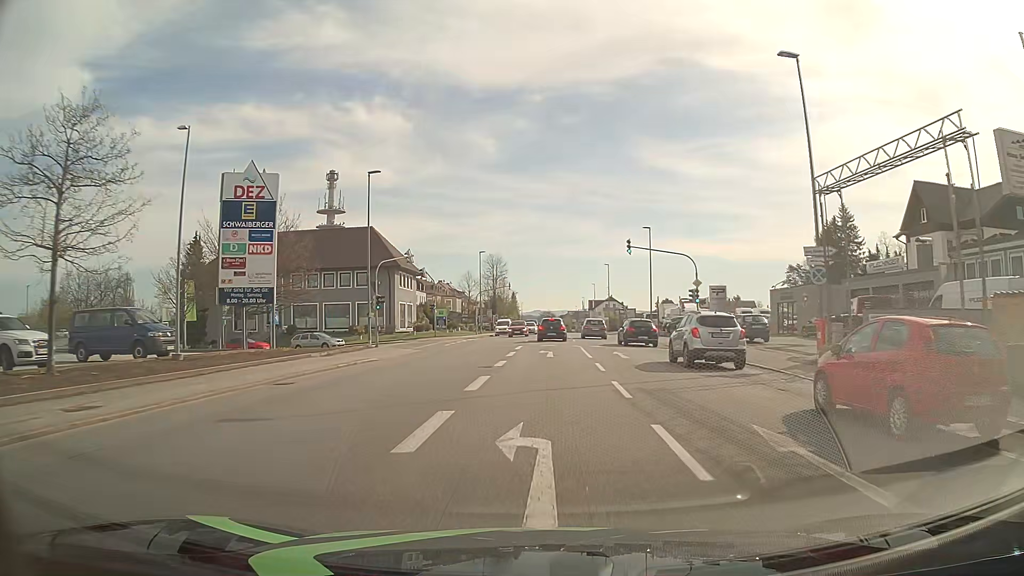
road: tertiary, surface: asphalt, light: Day
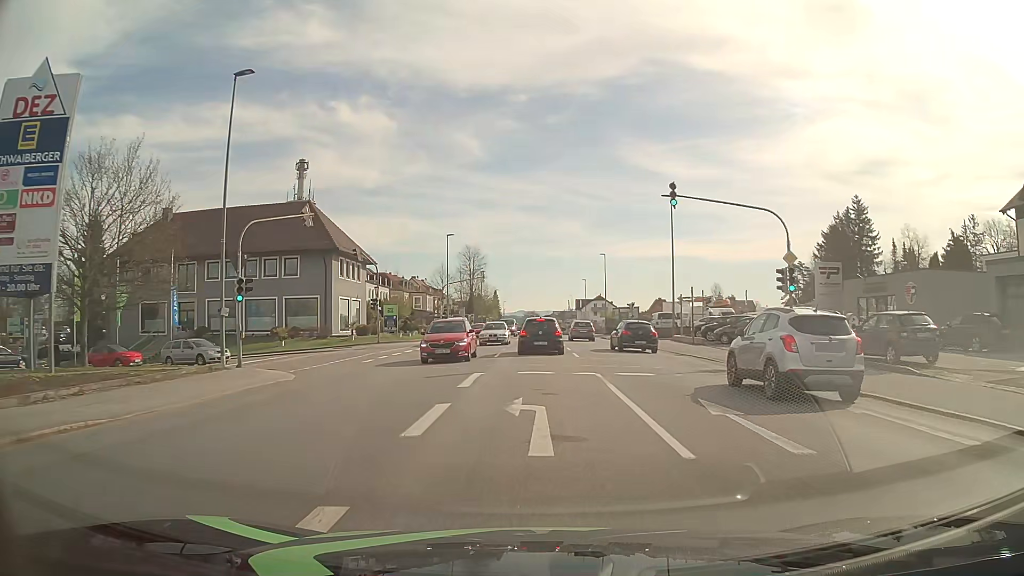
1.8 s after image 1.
(+0.3, +16.8) m; +1°
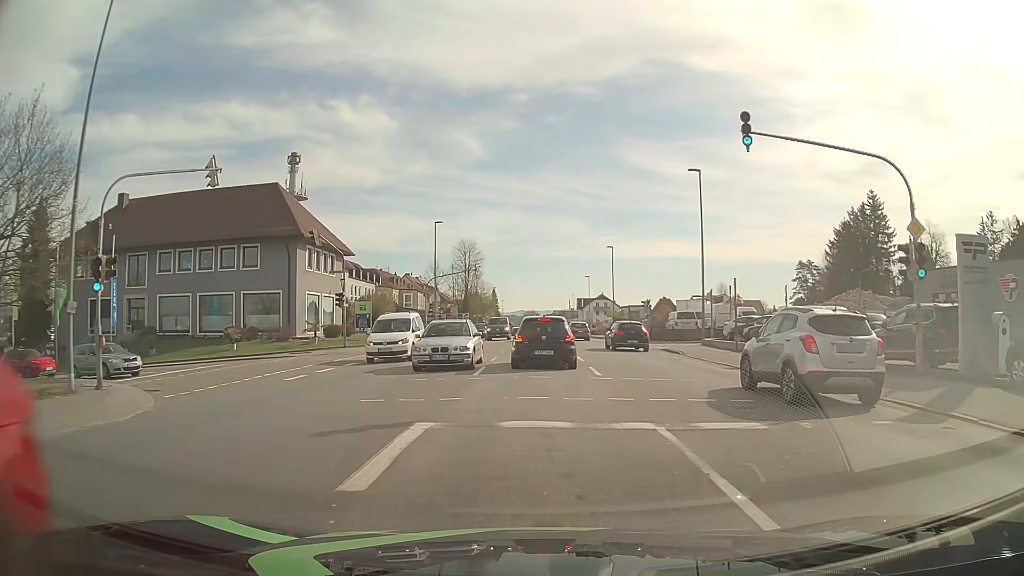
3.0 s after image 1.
(0.0, +8.2) m; 0°
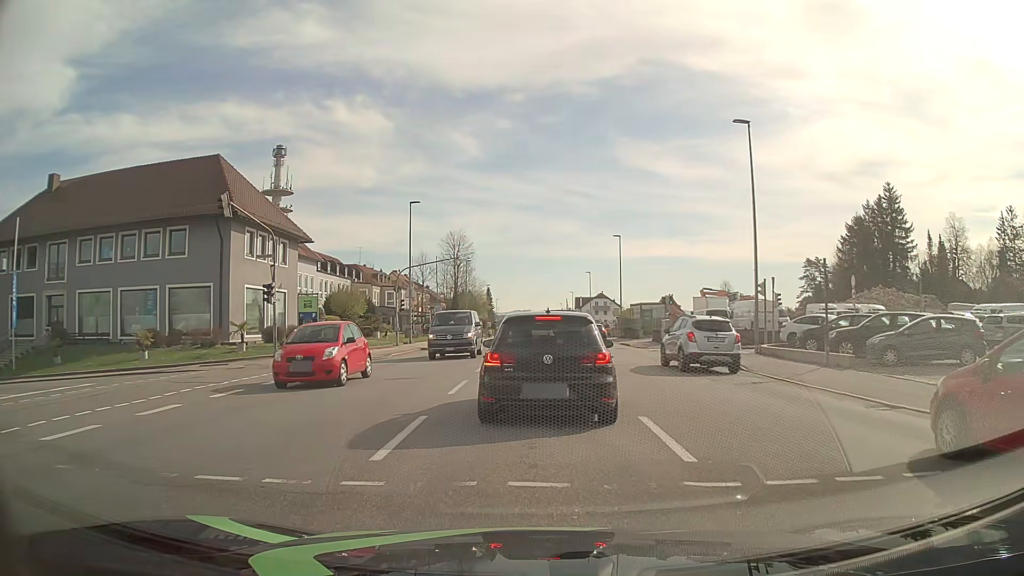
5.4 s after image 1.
(0.0, +9.7) m; 0°
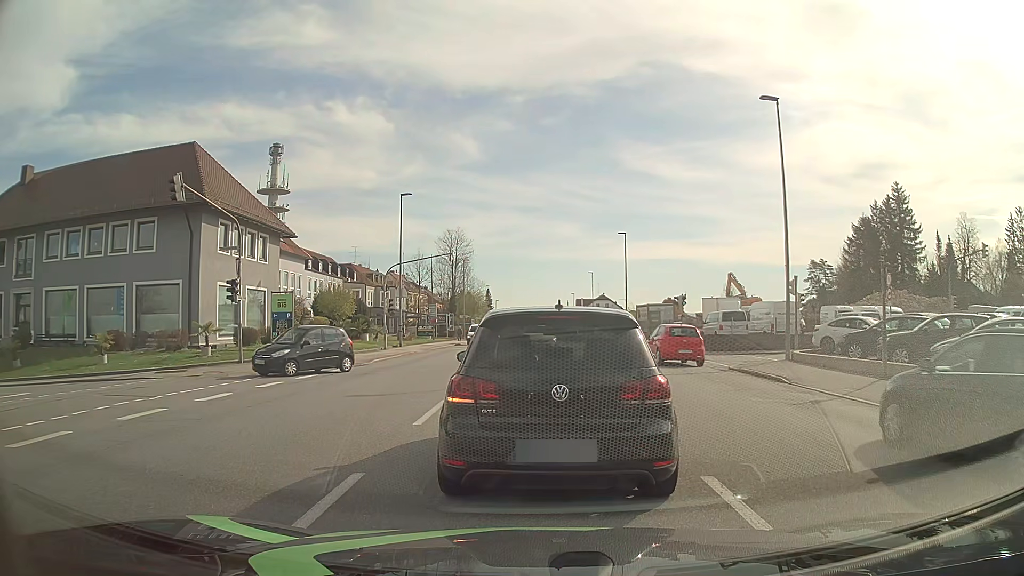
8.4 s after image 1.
(0.0, +3.5) m; -1°
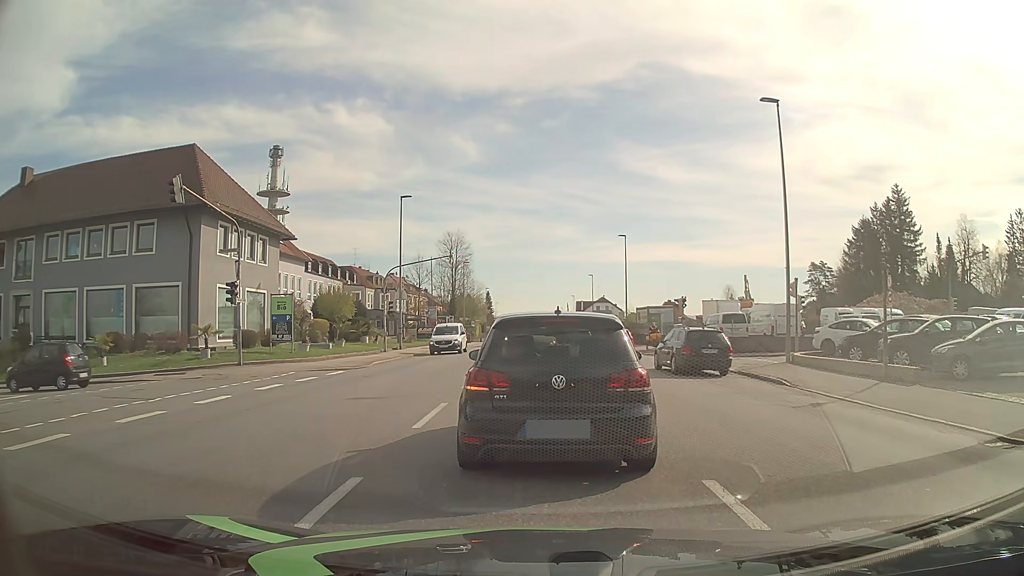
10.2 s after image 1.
(0.0, +0.1) m; 0°
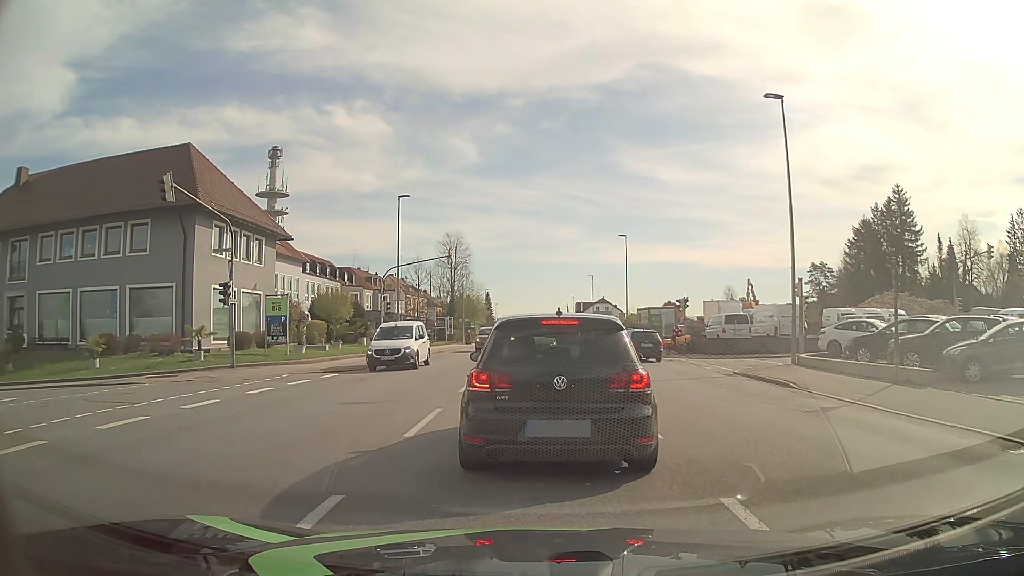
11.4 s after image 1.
(0.0, +0.6) m; 0°
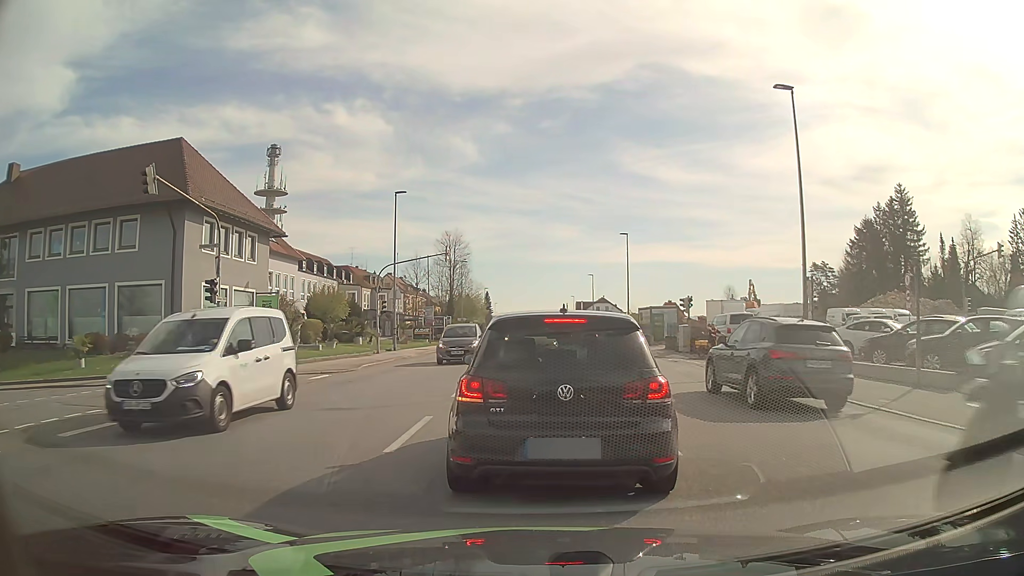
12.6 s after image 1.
(0.0, +1.1) m; 0°
